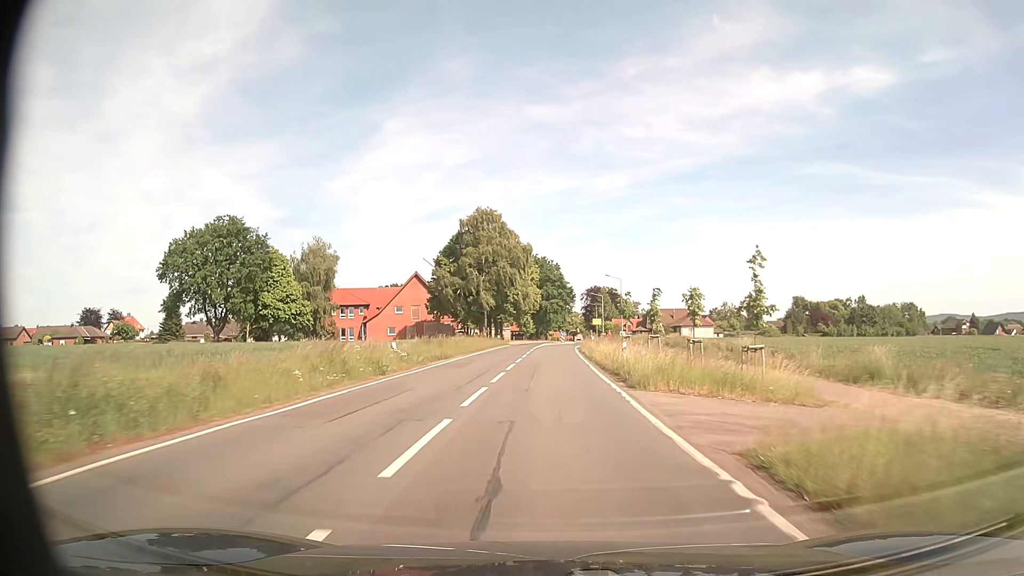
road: secondary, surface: asphalt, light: Day
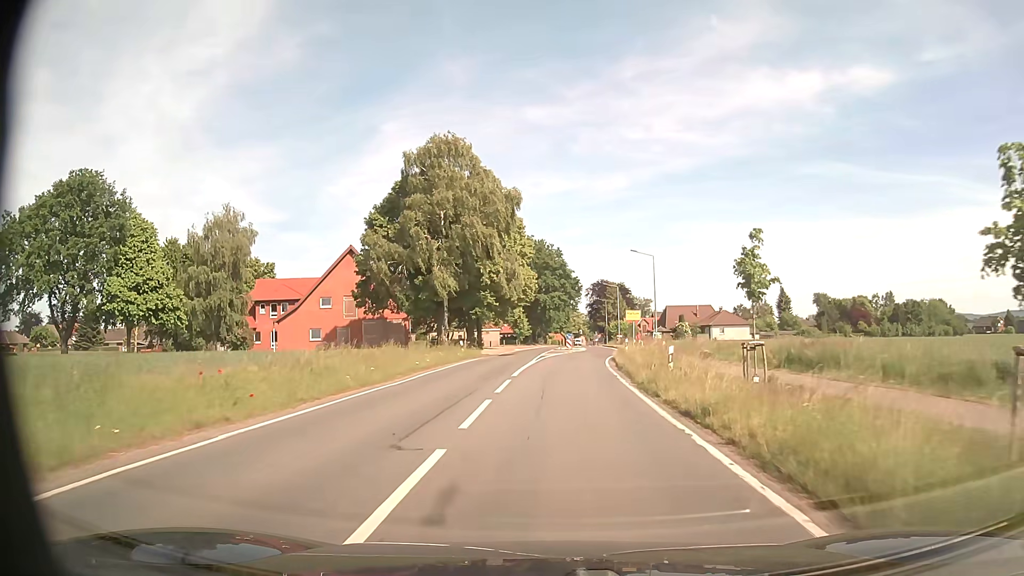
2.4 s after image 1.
(+0.1, +30.8) m; 0°
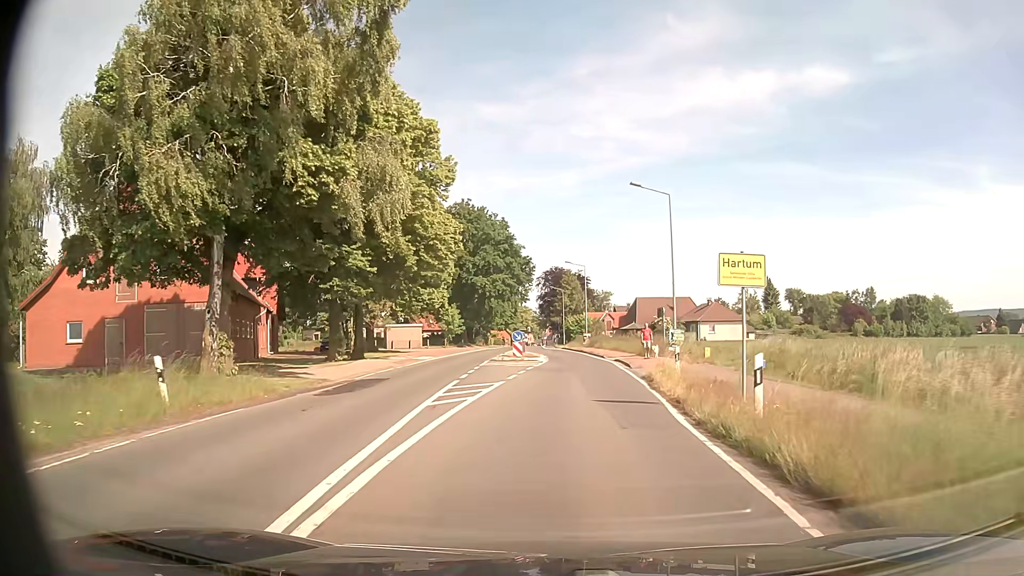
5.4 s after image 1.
(+0.7, +29.7) m; +4°
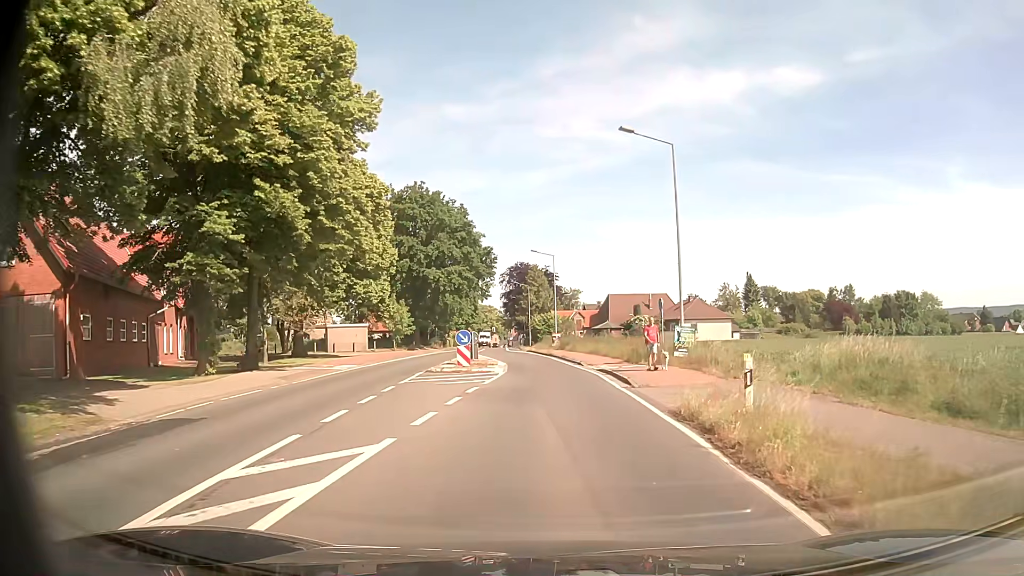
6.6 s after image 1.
(+0.3, +10.4) m; +2°
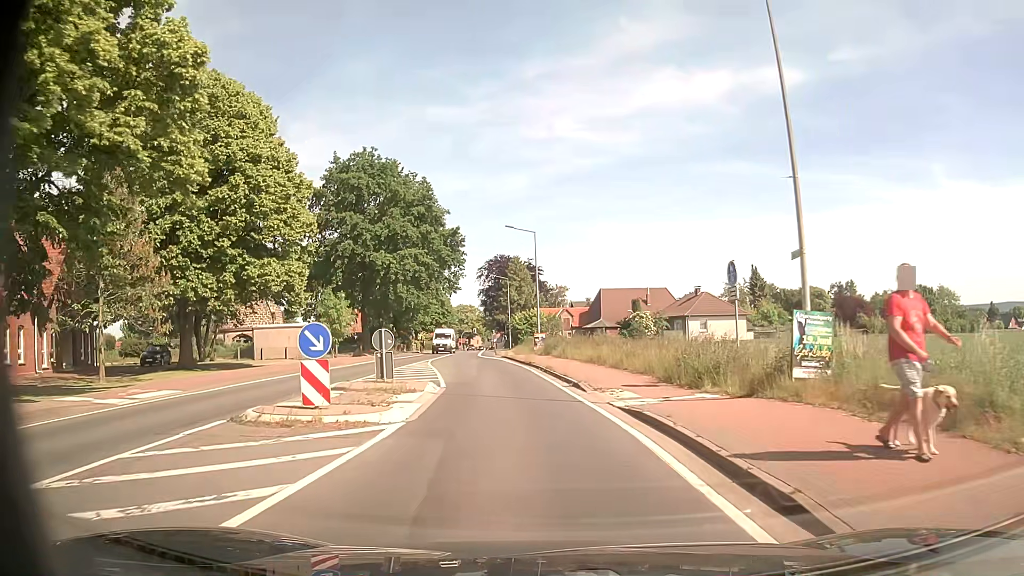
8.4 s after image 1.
(+0.5, +15.1) m; +2°
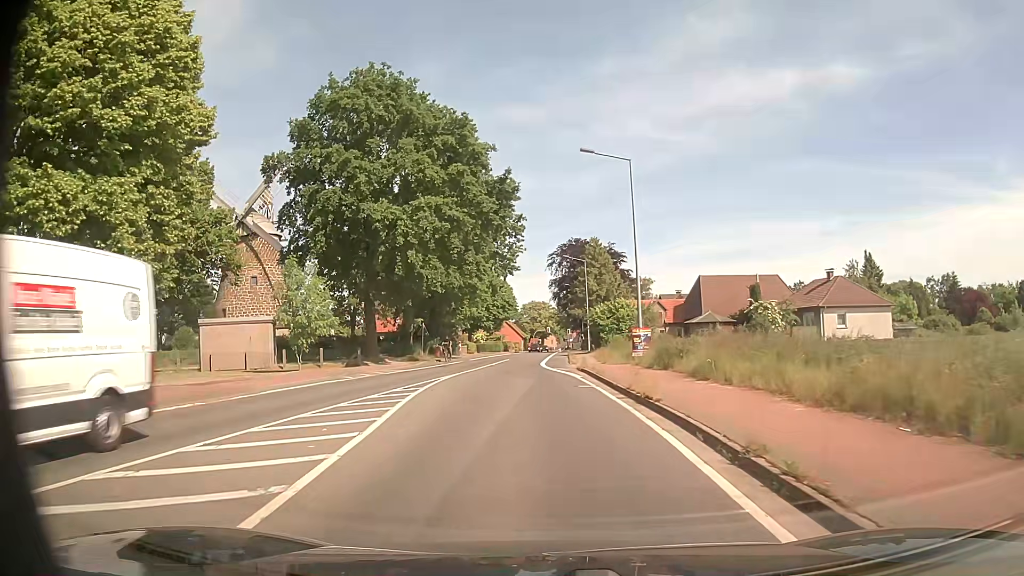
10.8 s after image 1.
(-1.2, +20.7) m; -7°
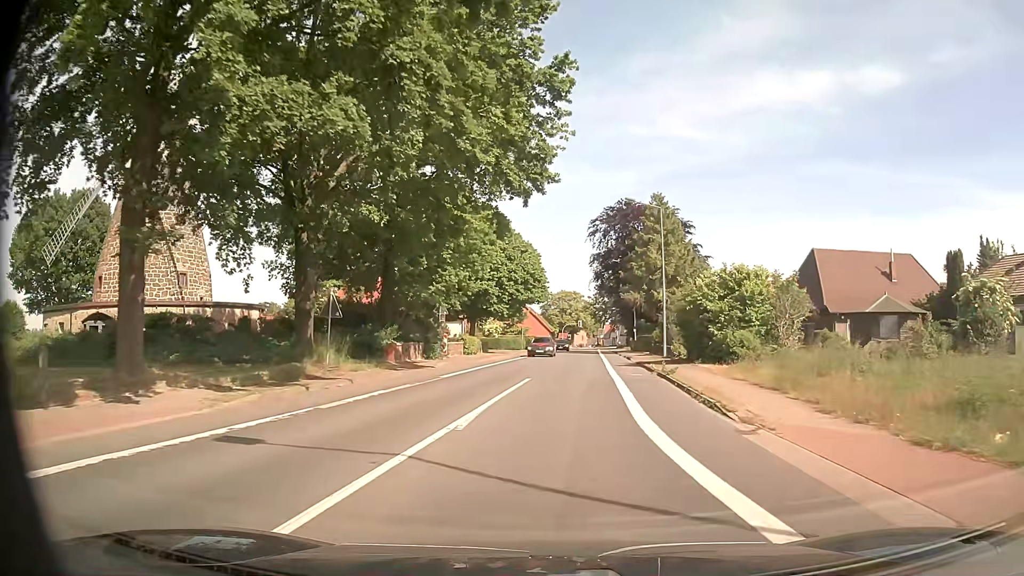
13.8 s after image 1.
(-1.3, +27.9) m; -2°
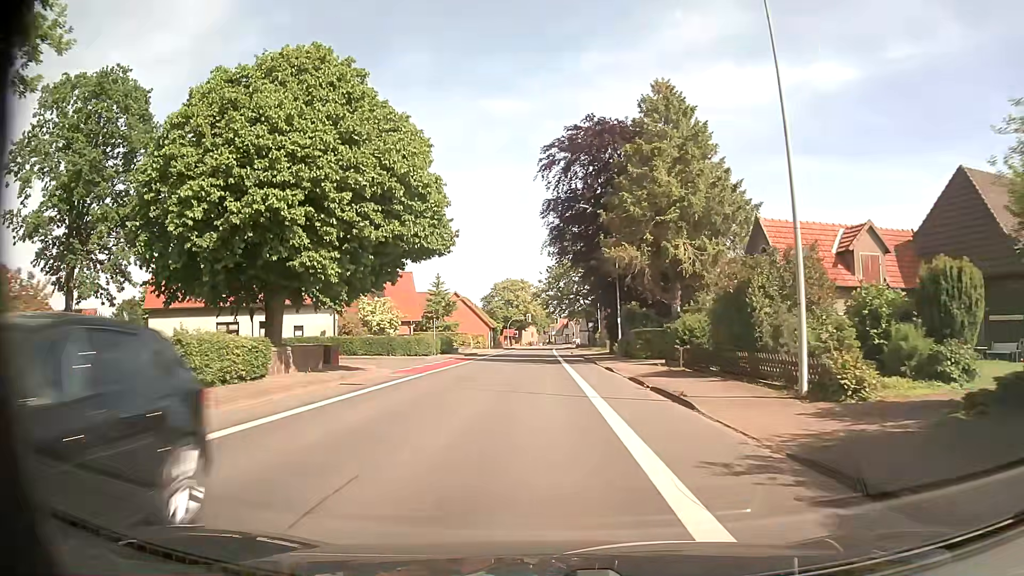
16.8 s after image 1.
(+1.5, +30.0) m; +4°
(0, +10) (0, +20) (0, +30) (-1, +40) (-1, +50) (-1, +60) (-1, +70) (-1, +80) (-1, +90) (-1, +100) m
